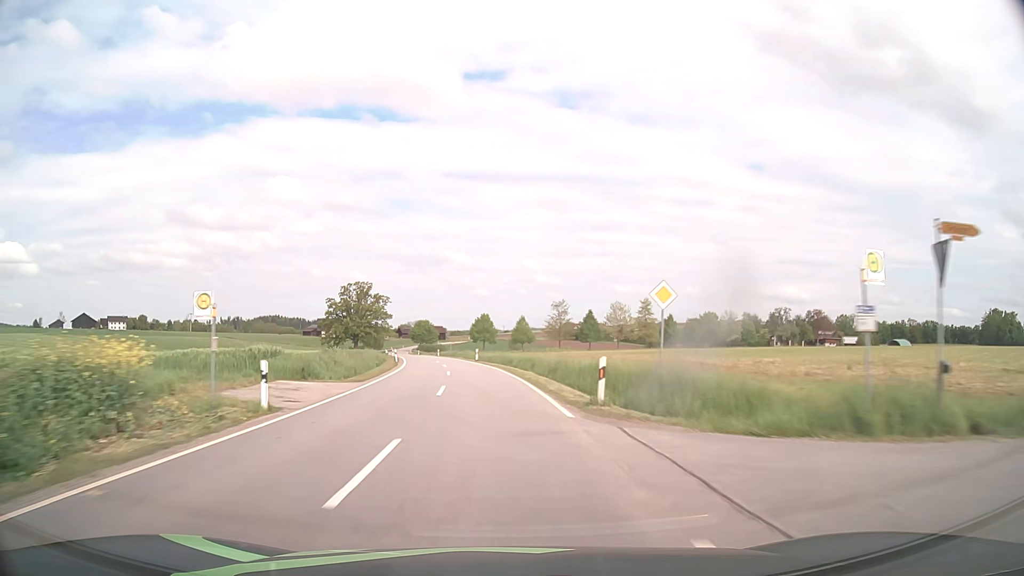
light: Day
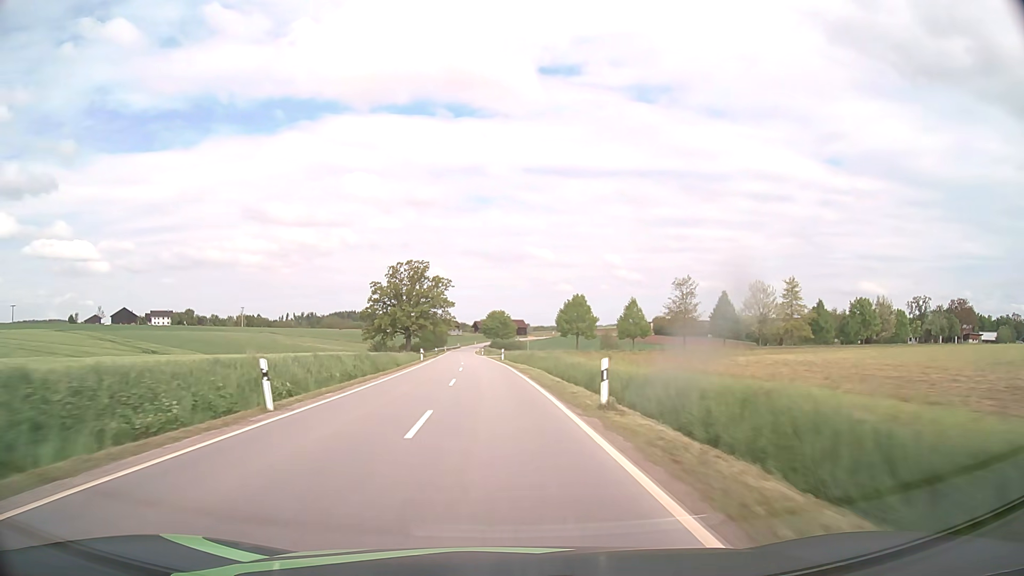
(-2.8, +44.7) m; -7°
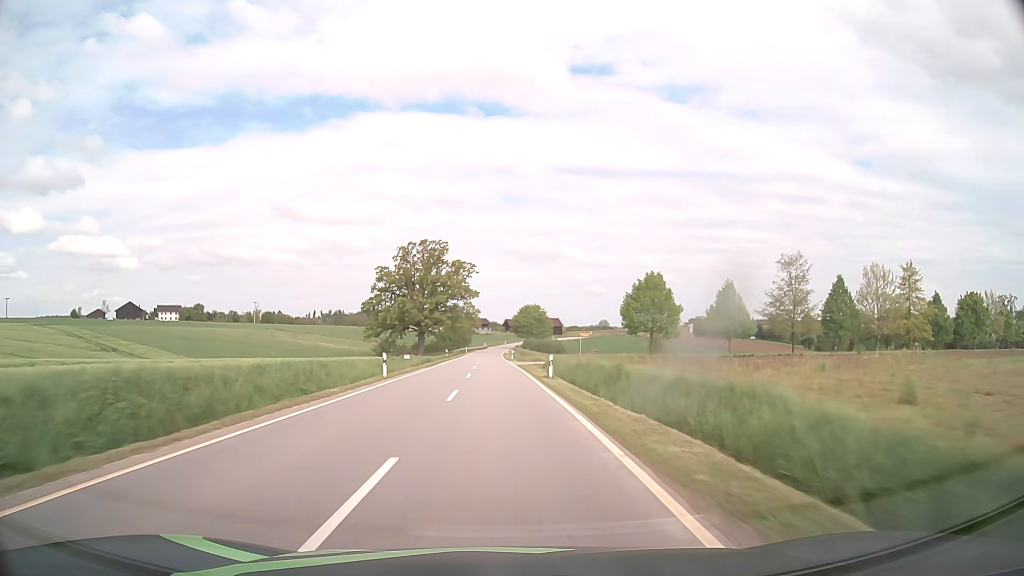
(-0.9, +30.1) m; -3°
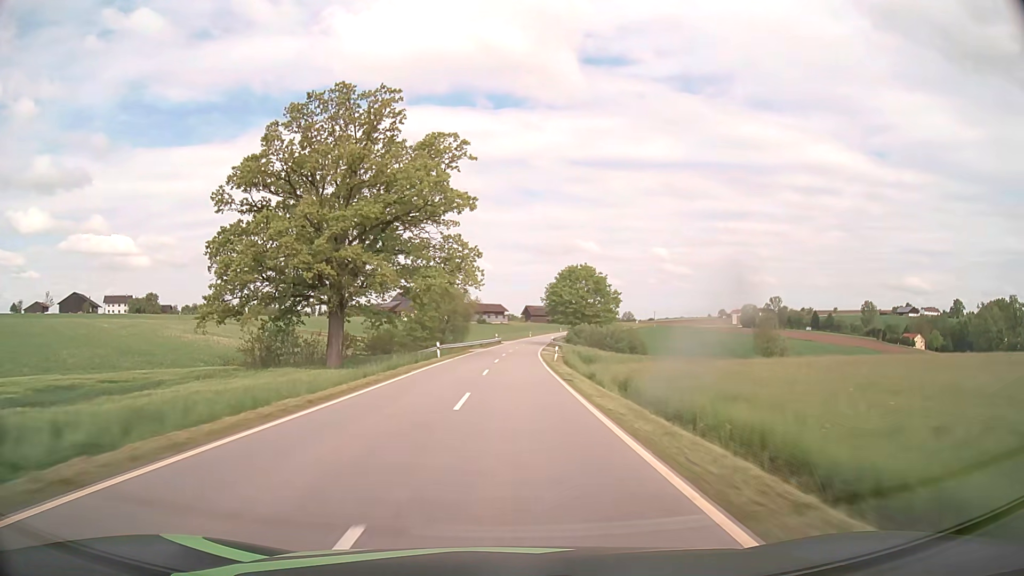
(-1.8, +76.3) m; -2°
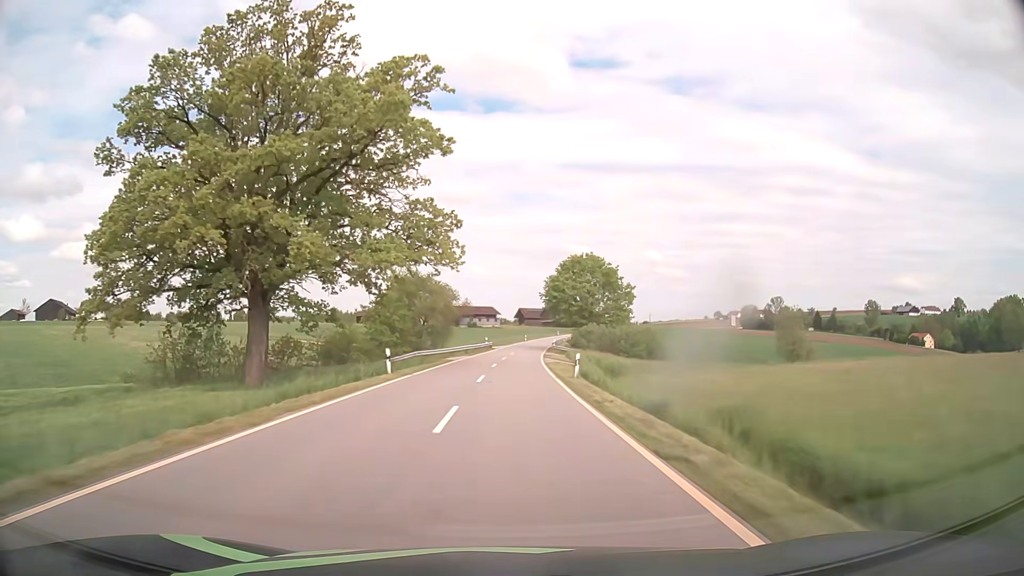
(+0.1, +15.5) m; +1°
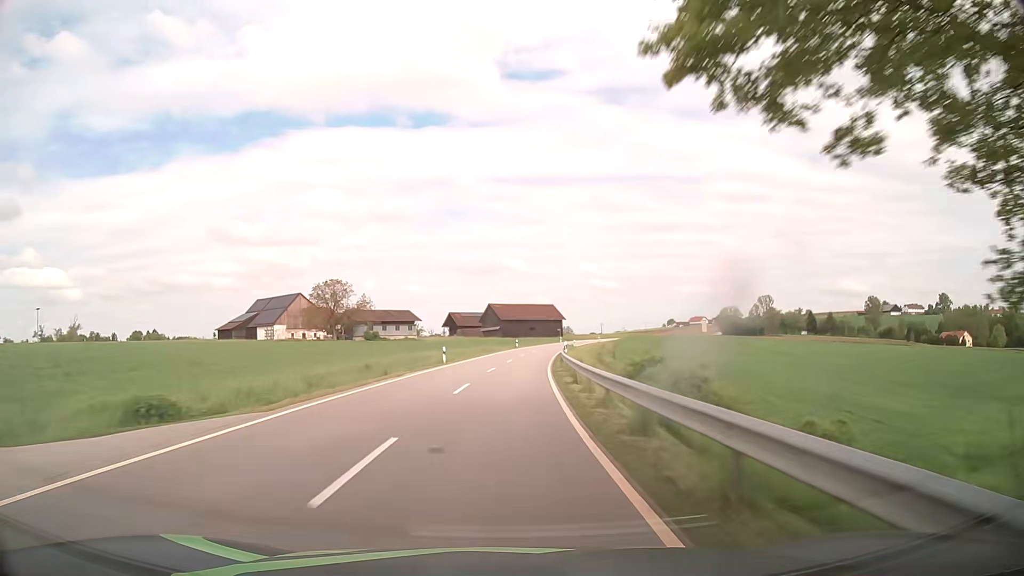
(+3.2, +77.4) m; +5°
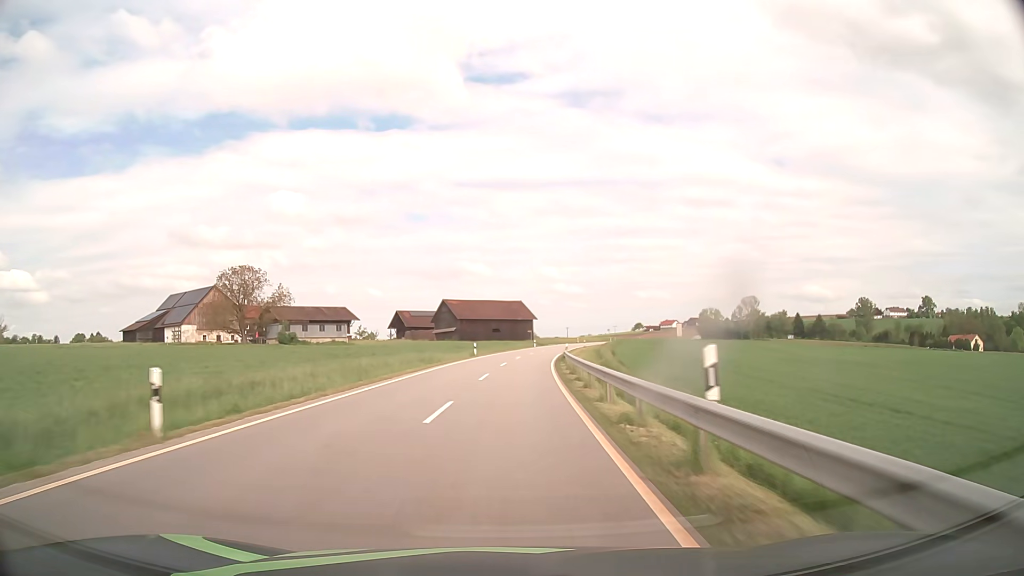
(+0.9, +30.8) m; +3°
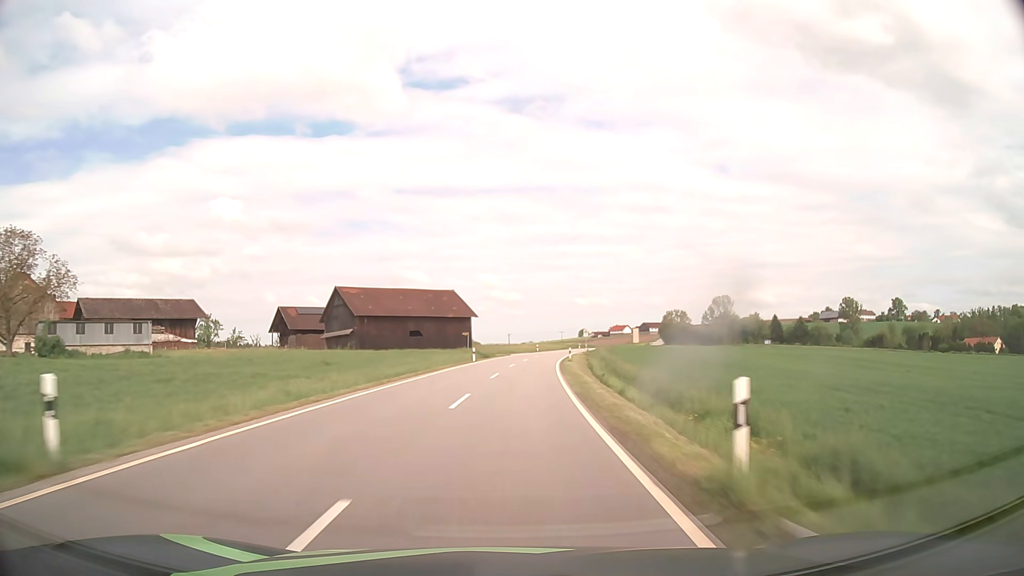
(+1.9, +45.8) m; +5°
(0, +10) (0, +20) (+1, +30) (+2, +40) (+3, +50) (+4, +60) (+5, +70) (+7, +80) (+8, +90) (+10, +99) m
